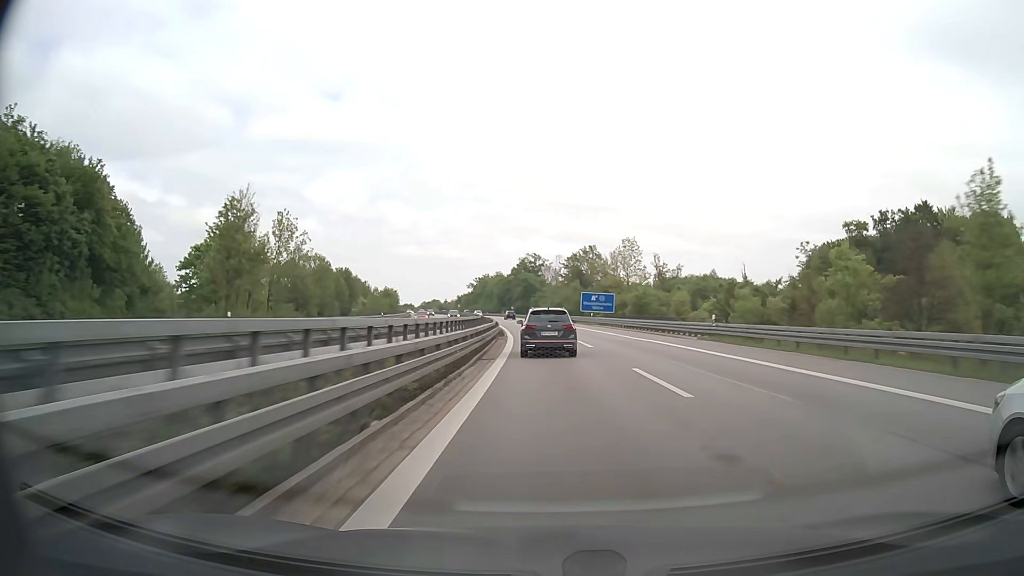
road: motorway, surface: asphalt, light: Day
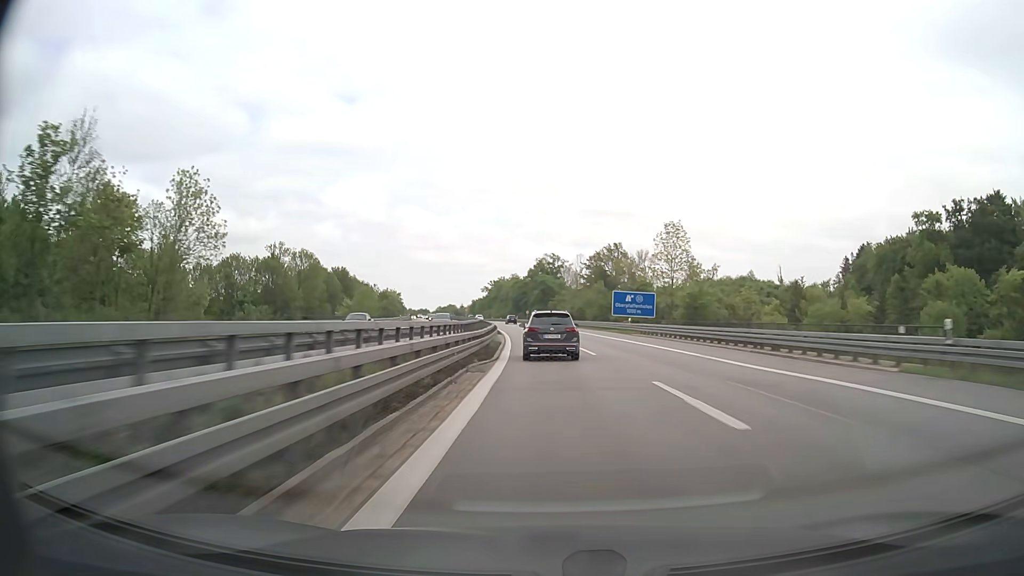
(-0.3, +20.7) m; -2°
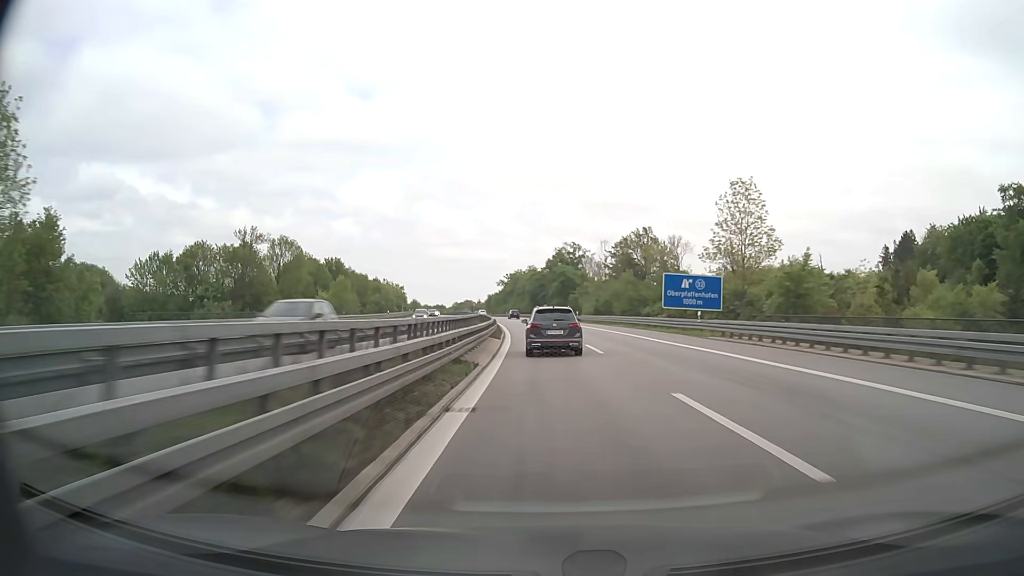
(-0.3, +20.6) m; -2°
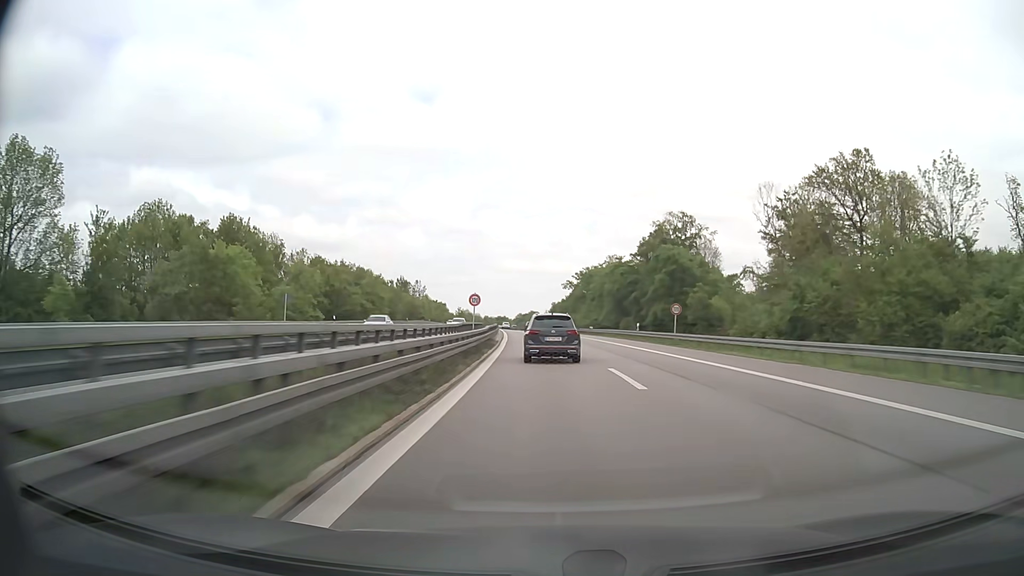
(-4.5, +81.8) m; -6°
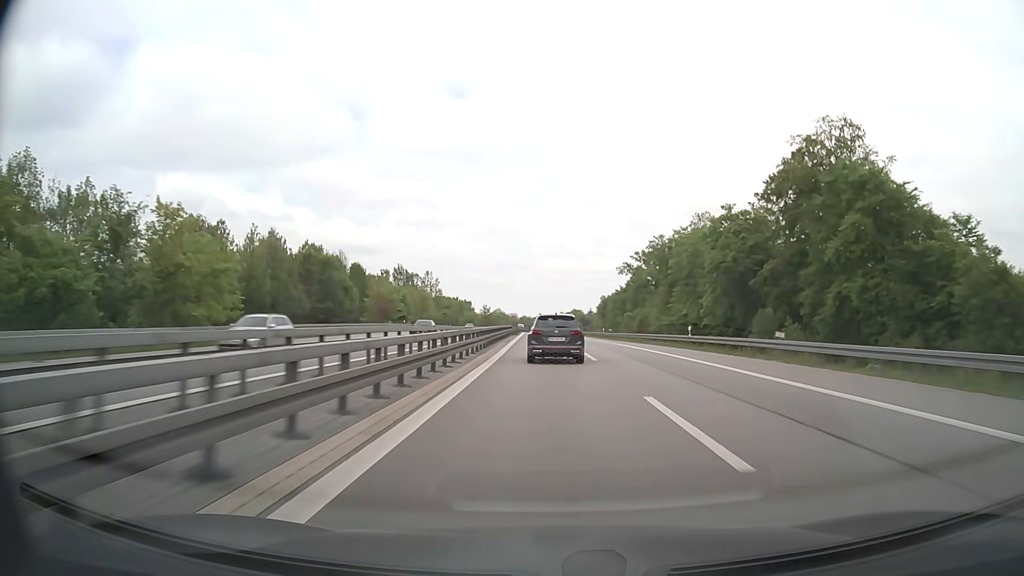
(-1.9, +61.5) m; -3°
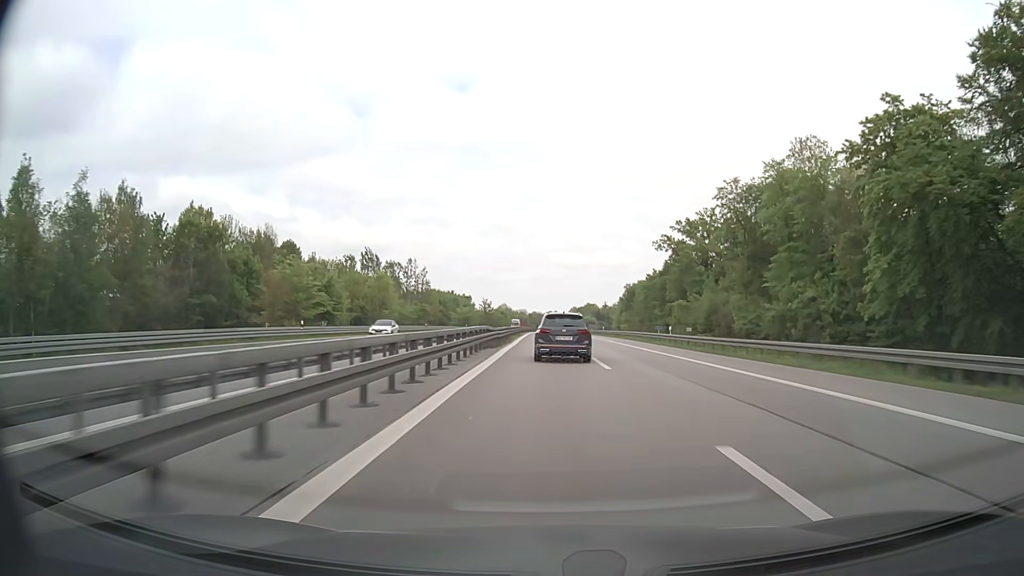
(-0.6, +41.0) m; -1°
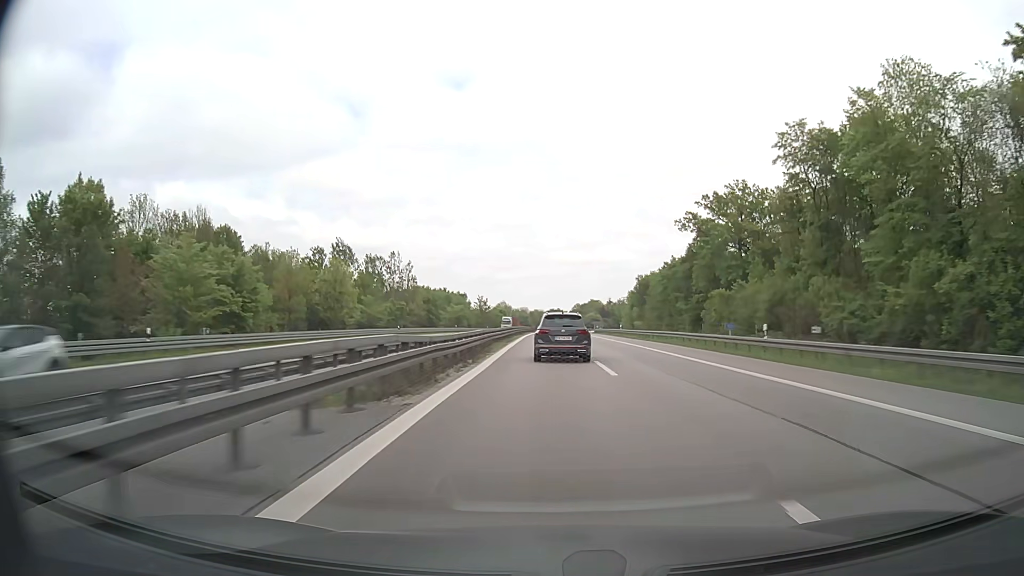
(0.0, +20.5) m; 0°
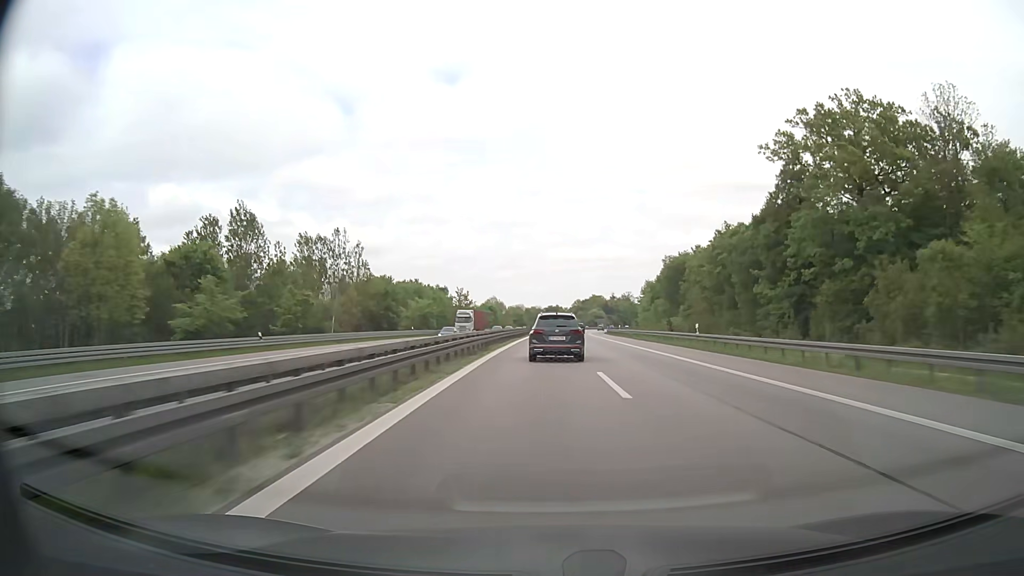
(0.0, +40.9) m; 0°
(0, +10) (0, +20) (0, +30) (0, +40) (0, +50) (+1, +60) (+1, +70) (+2, +80) (+2, +90) (+3, +100) m
